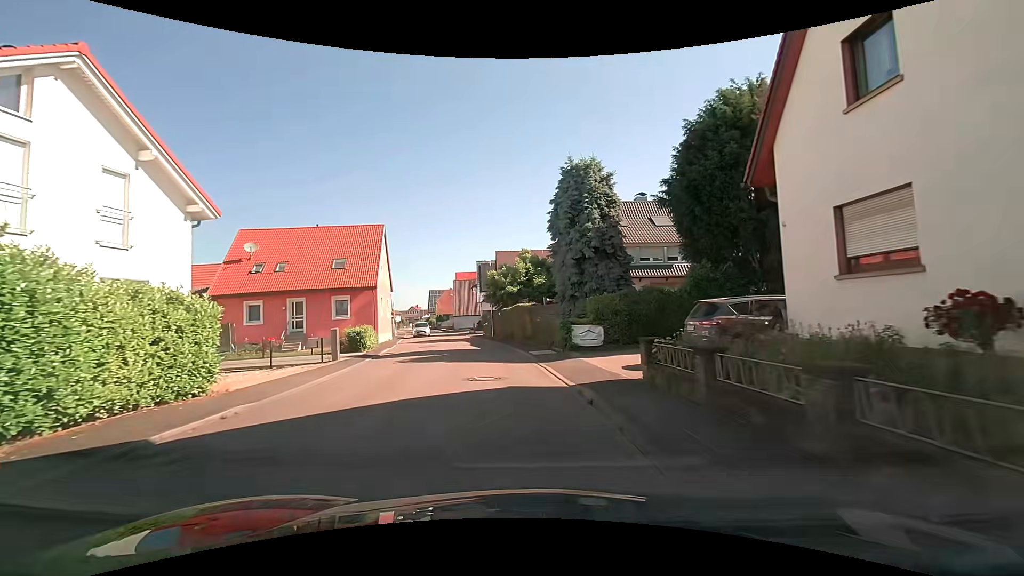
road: tertiary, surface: asphalt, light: Day
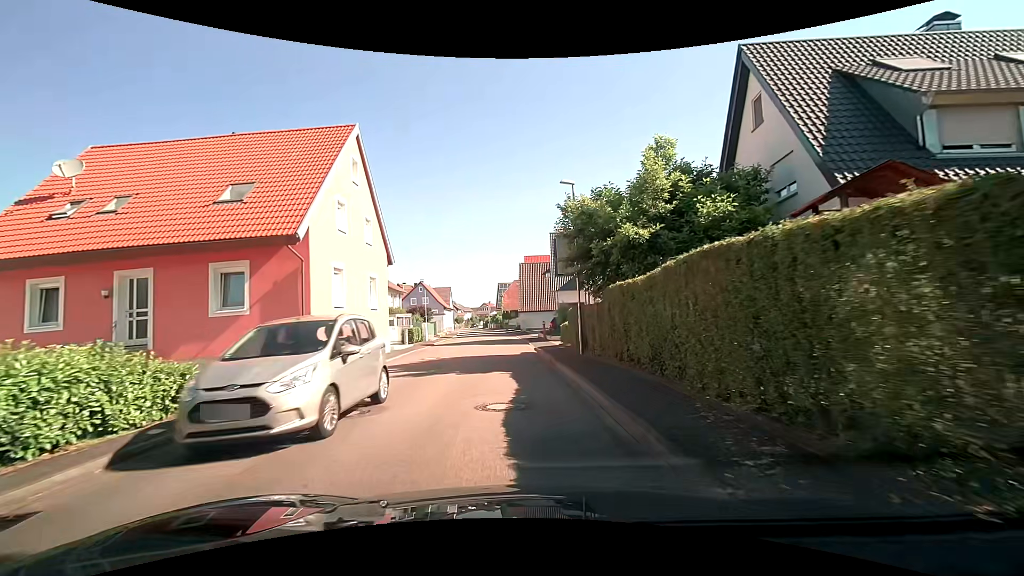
(-1.6, +21.7) m; -9°
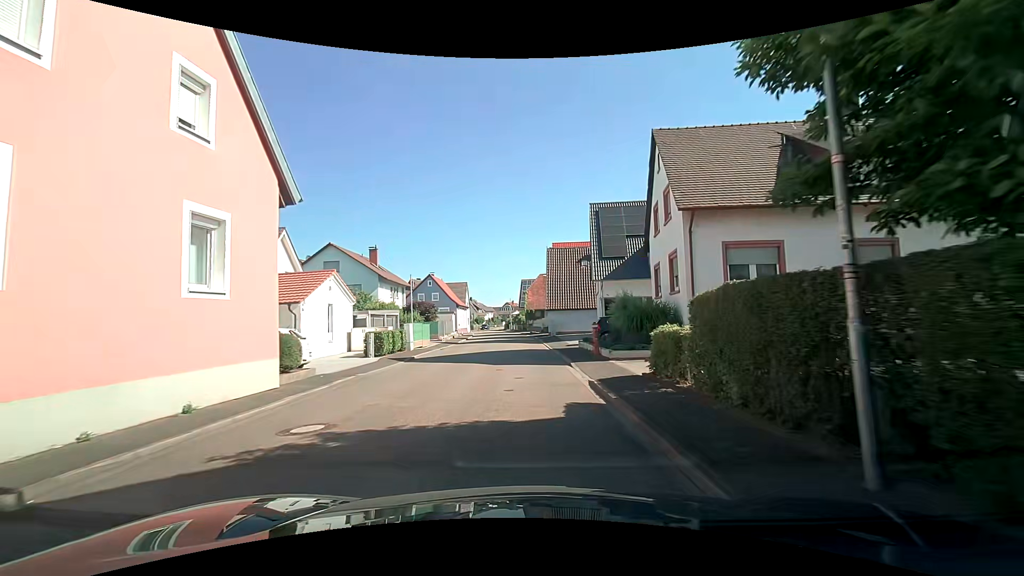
(-0.5, +13.1) m; -3°
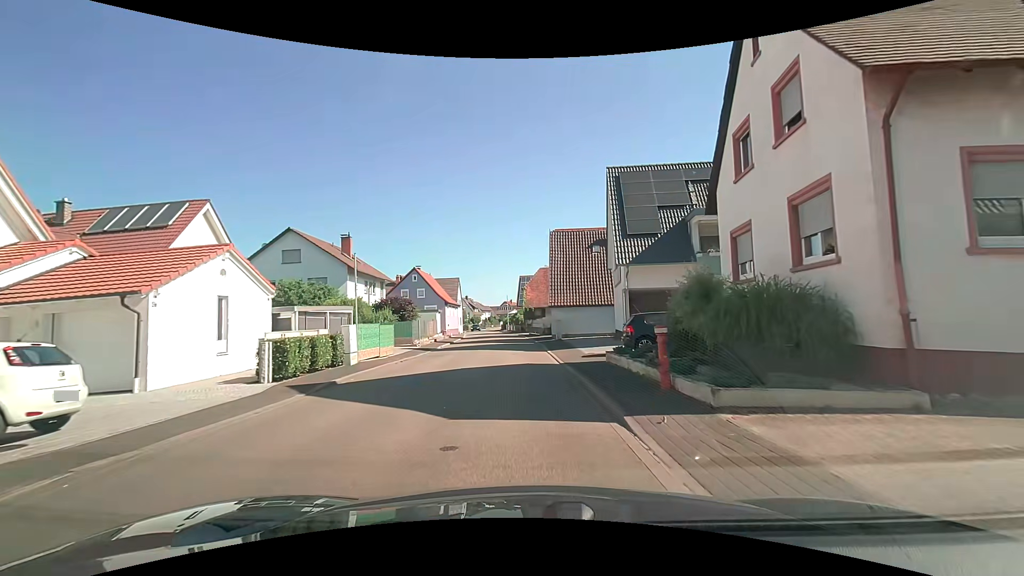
(+0.1, +8.7) m; +1°
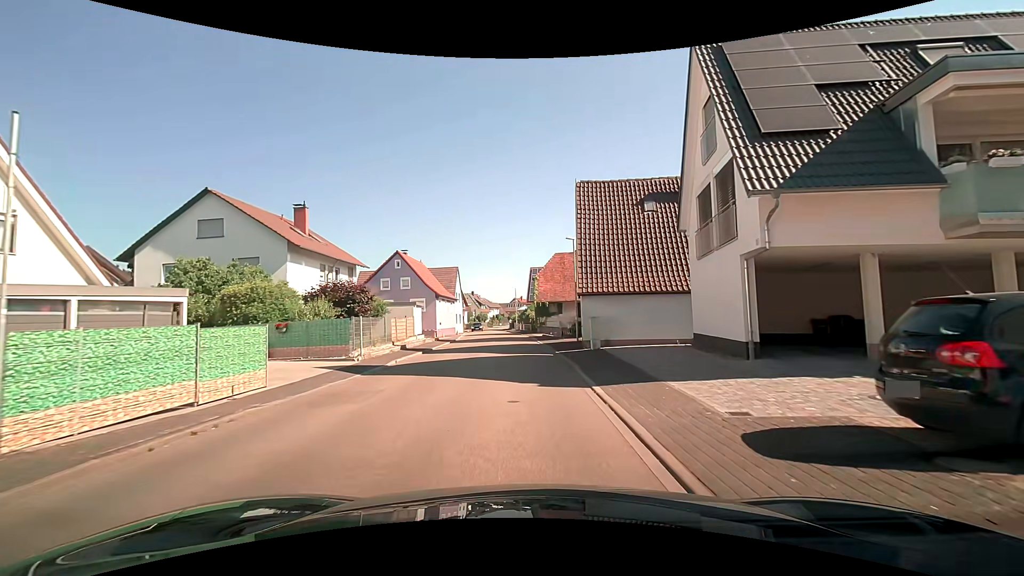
(-0.4, +13.1) m; -2°
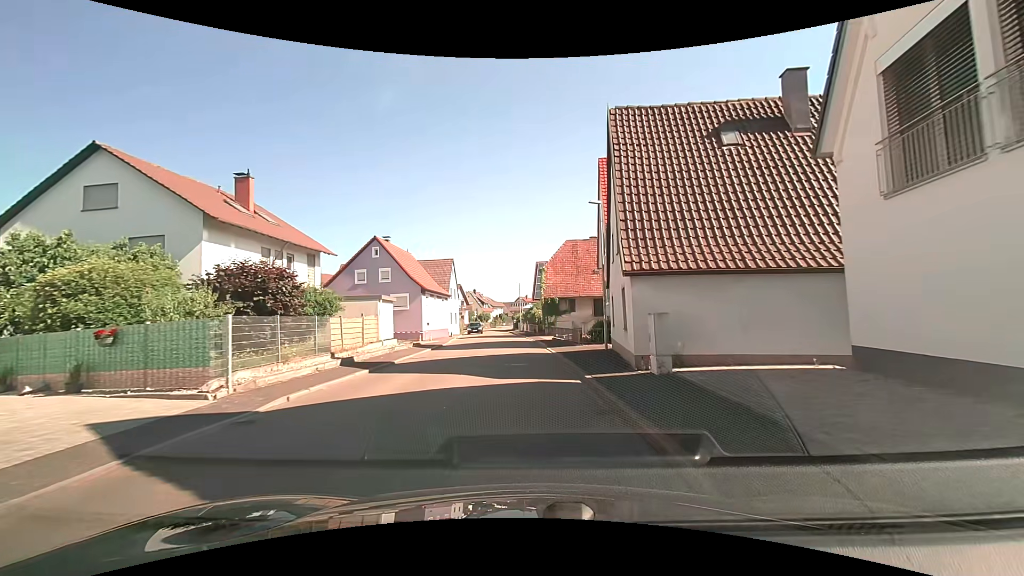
(-0.1, +8.8) m; -1°
